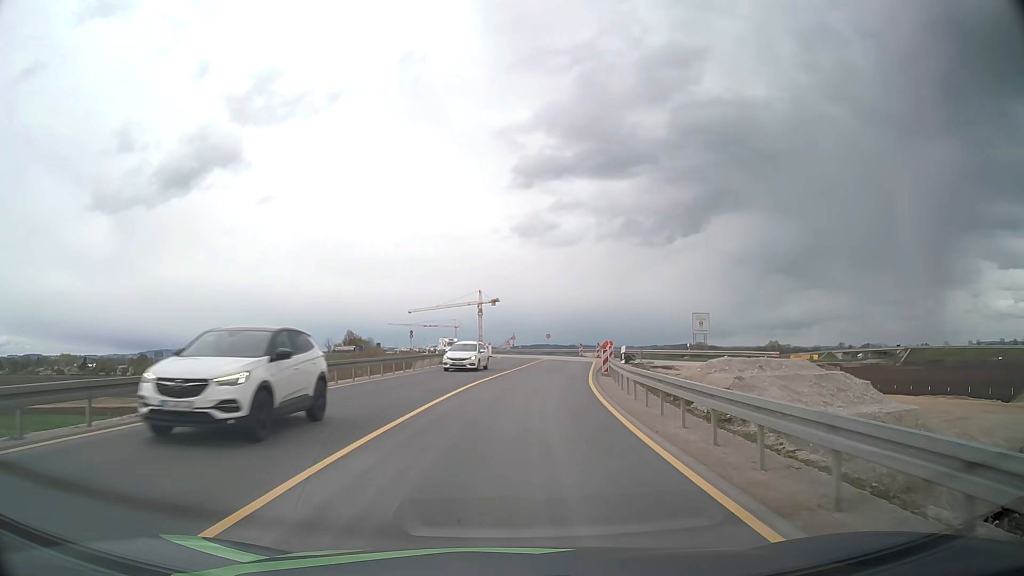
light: Day
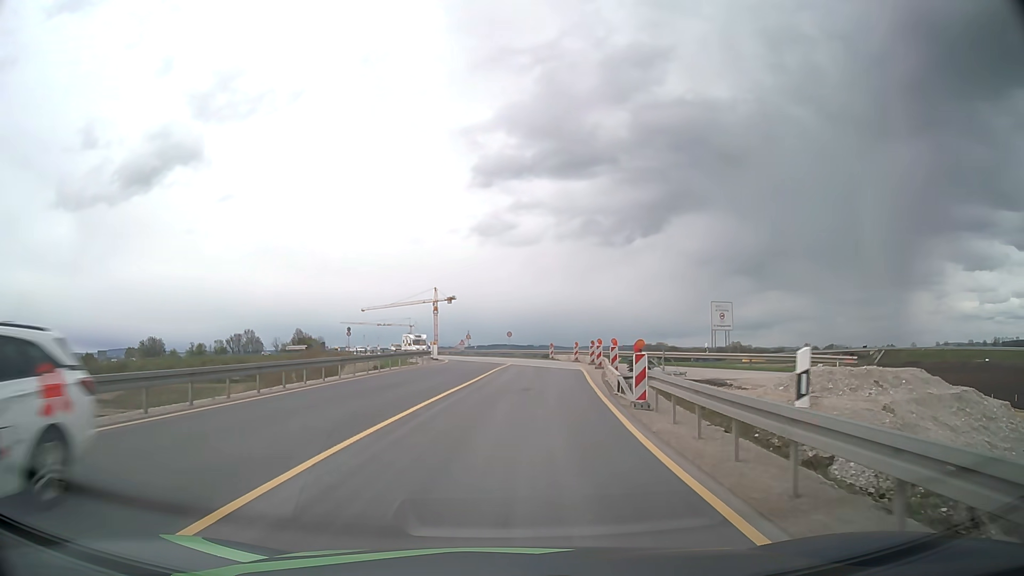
(+0.5, +15.6) m; +4°
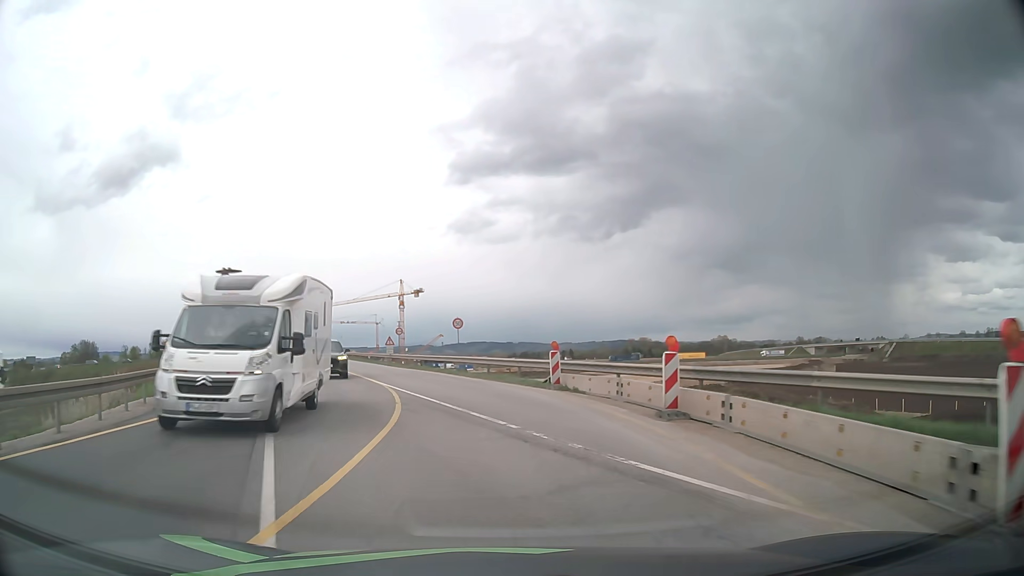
(+1.8, +38.2) m; +2°
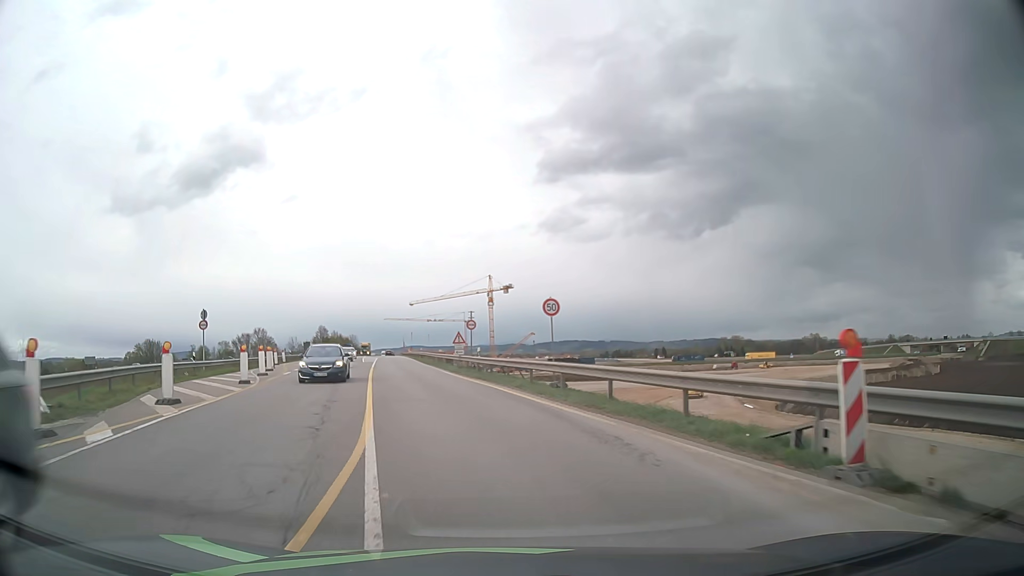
(-0.9, +14.5) m; -8°
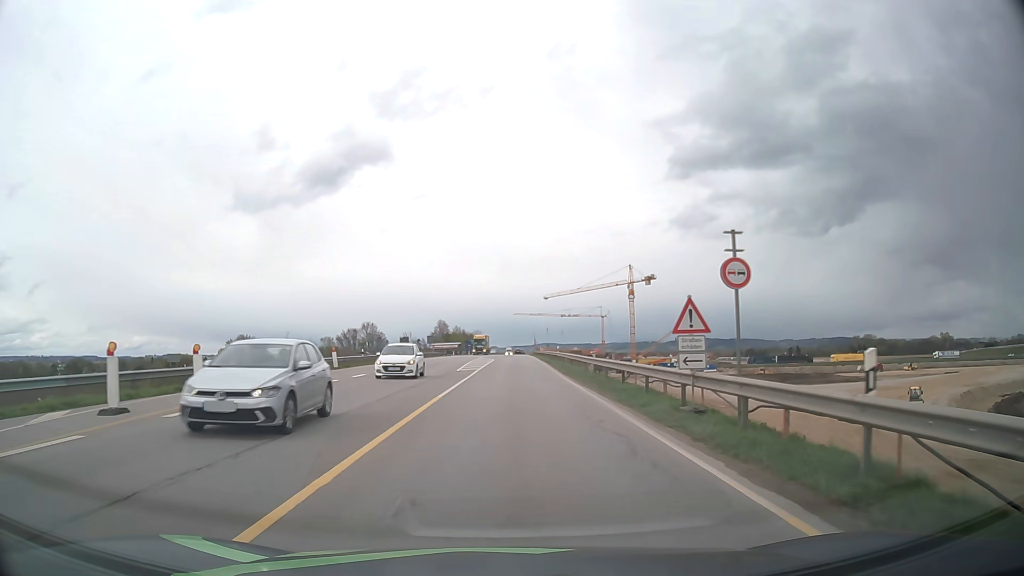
(-3.9, +28.8) m; -11°
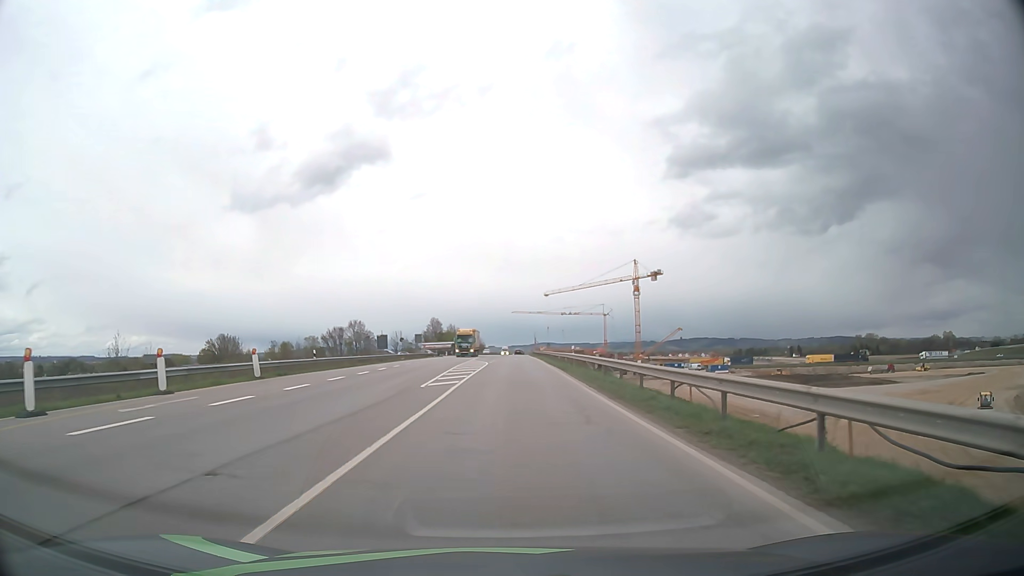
(0.0, +14.9) m; 0°
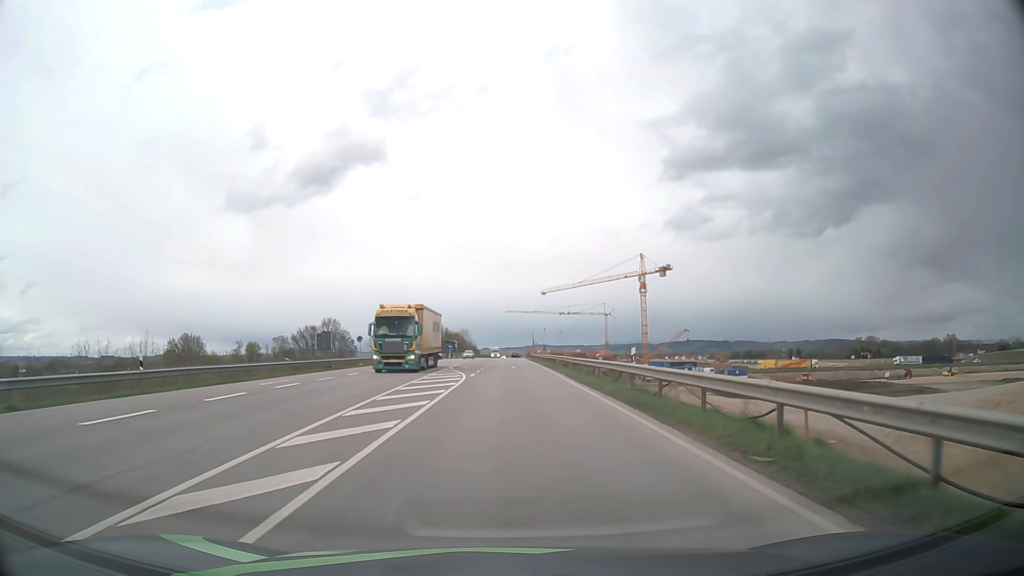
(+0.1, +22.7) m; +1°
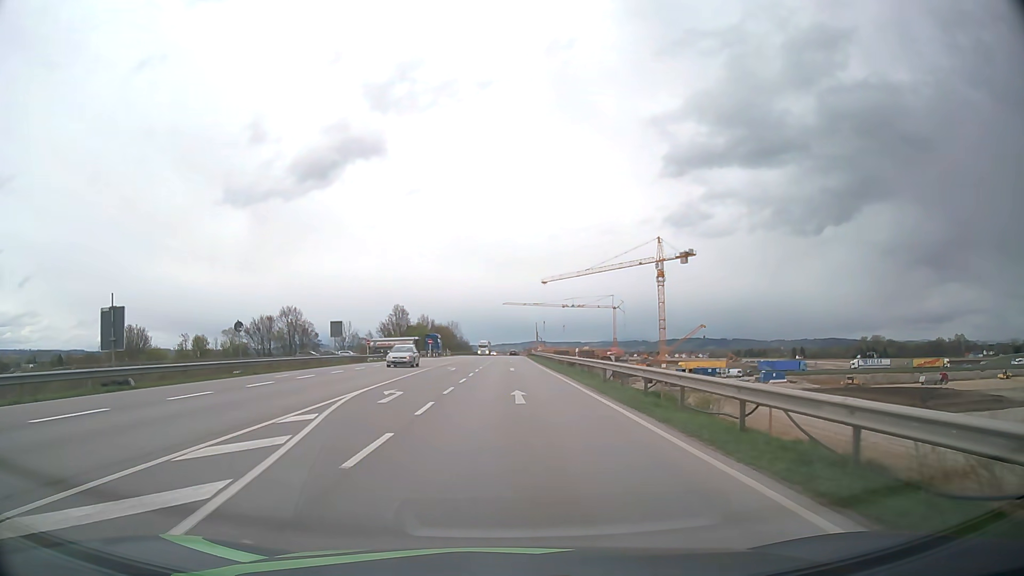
(0.0, +30.6) m; 0°
(0, +10) (0, +20) (0, +30) (0, +40) (0, +50) (0, +60) (0, +70) (0, +80) (0, +90) (0, +100) m
